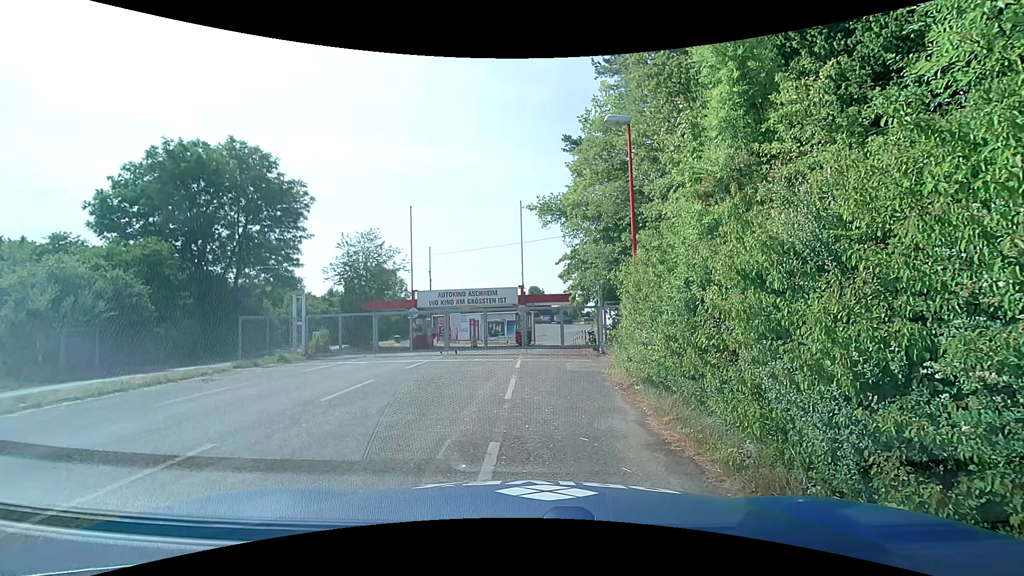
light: Day
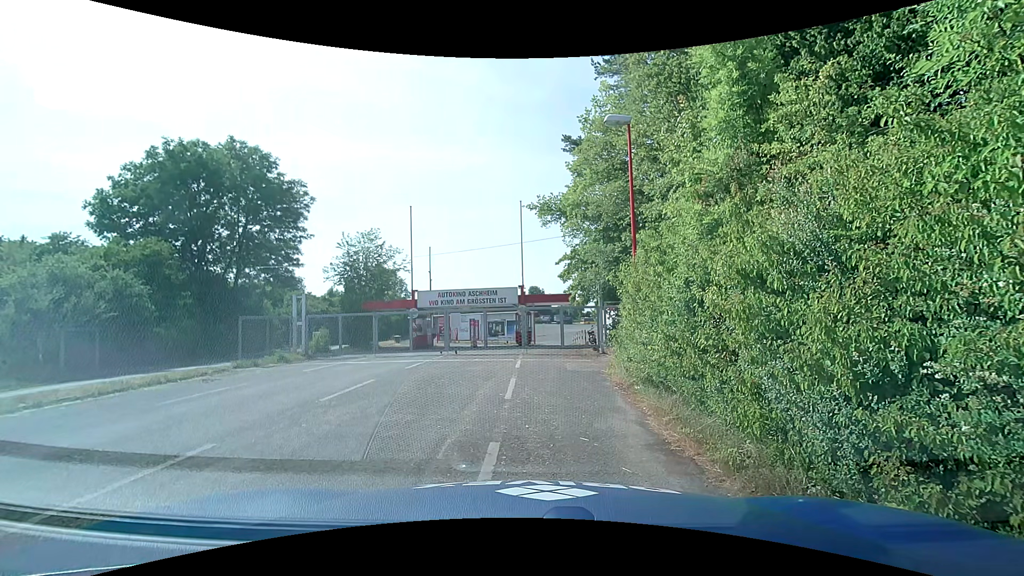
(0.0, 0.0) m; 0°
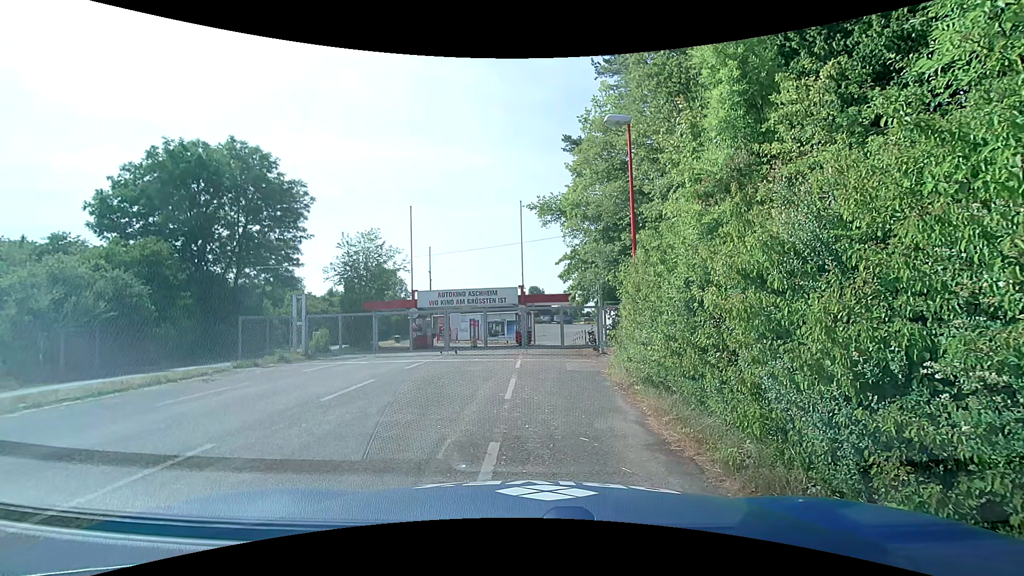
(0.0, 0.0) m; 0°
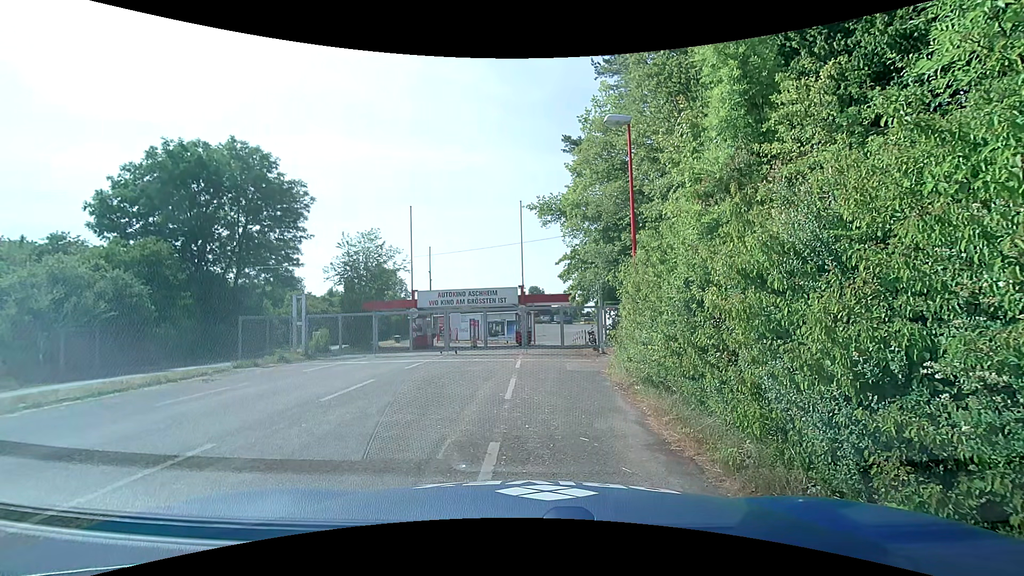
(0.0, 0.0) m; 0°
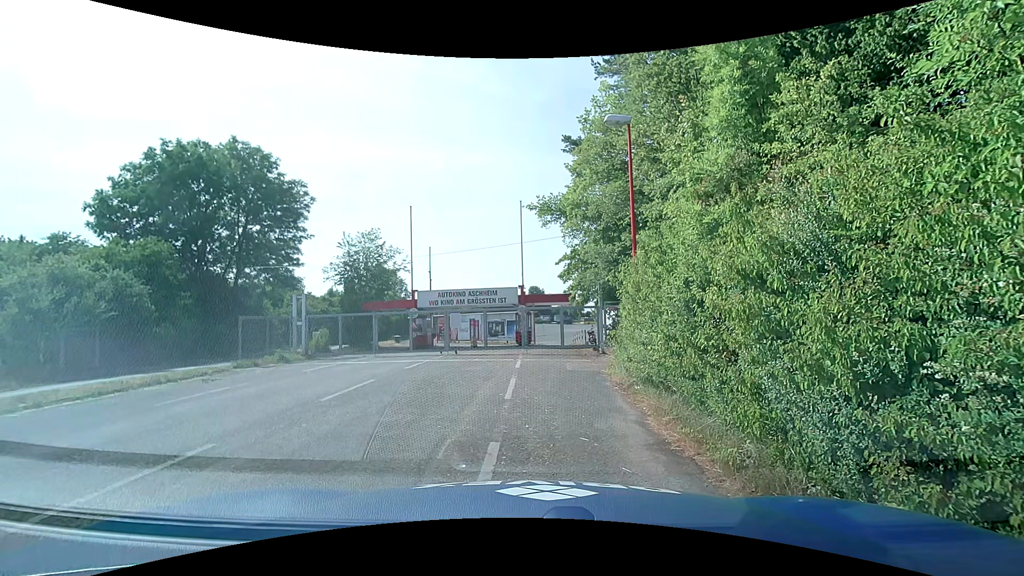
(0.0, 0.0) m; 0°
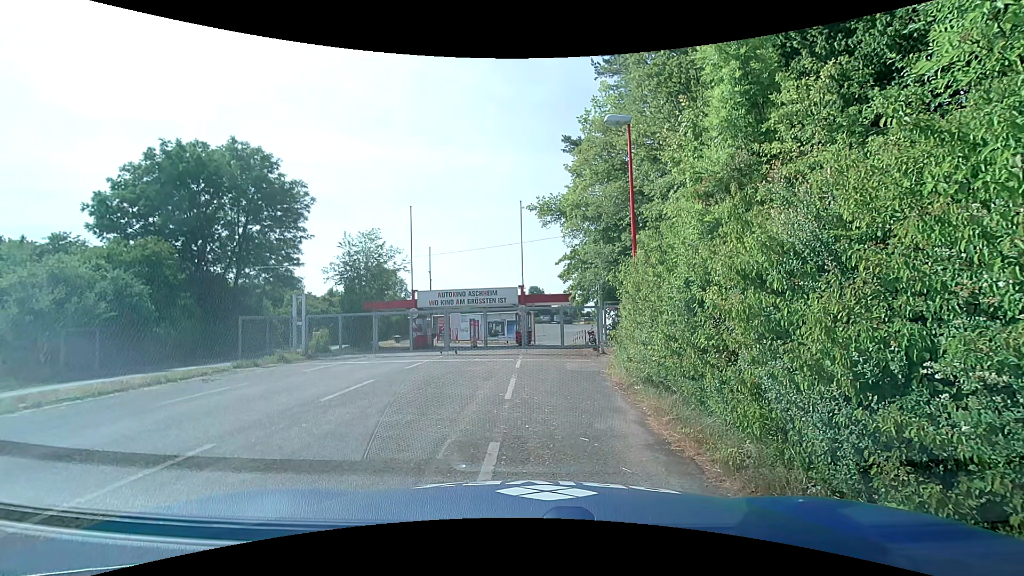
(0.0, 0.0) m; 0°
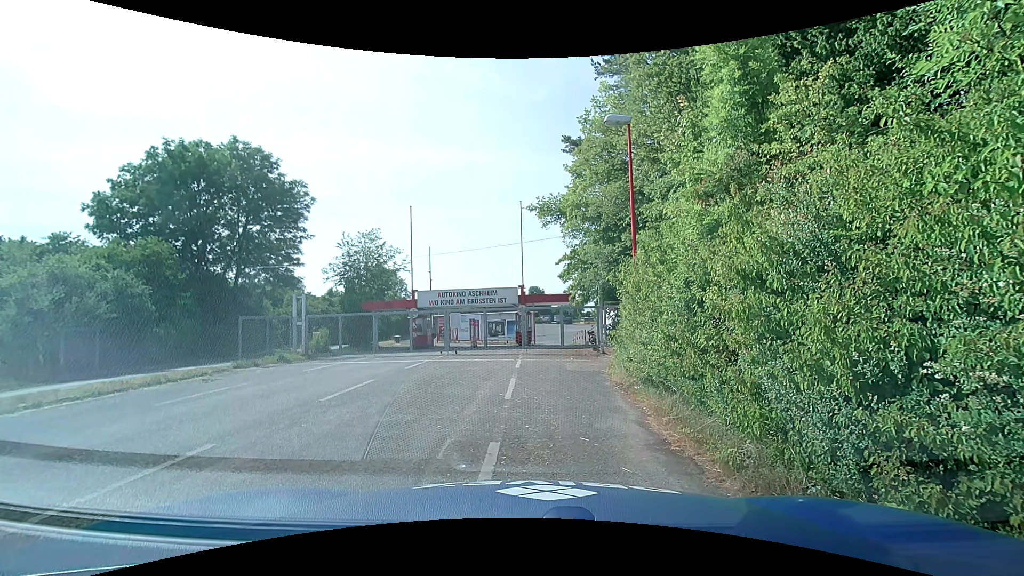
(0.0, 0.0) m; 0°
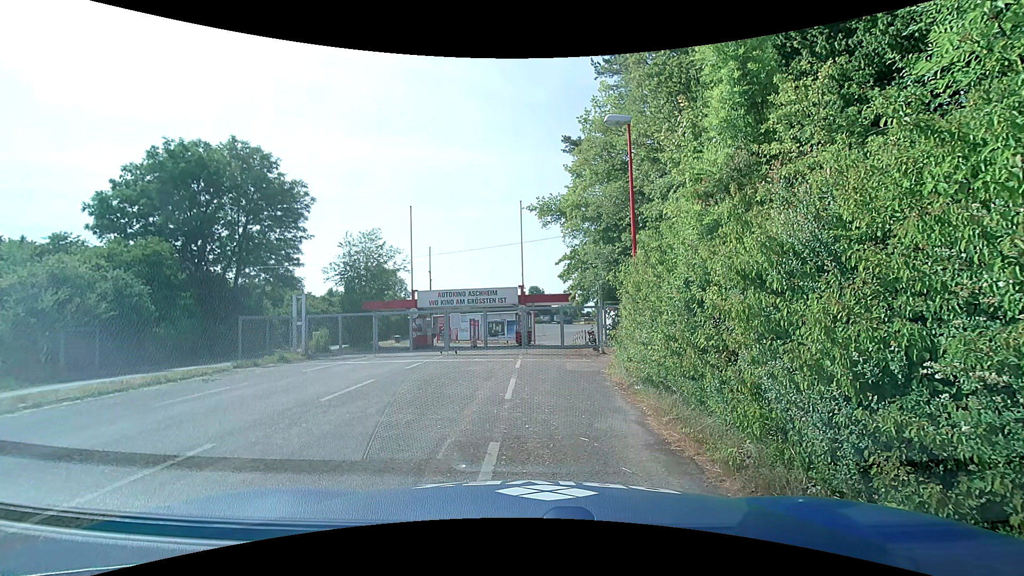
(0.0, 0.0) m; 0°
